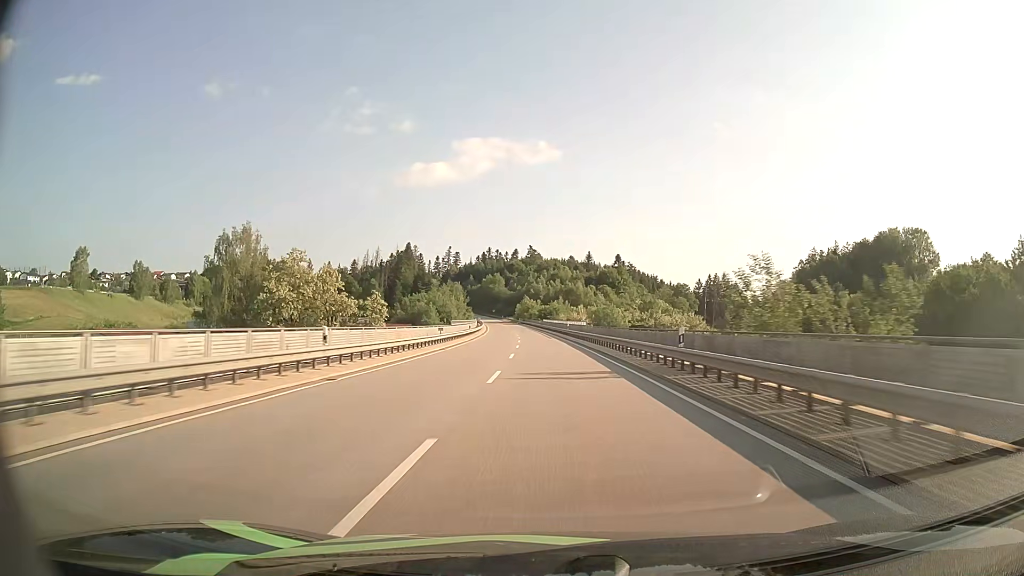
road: primary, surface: asphalt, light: Day
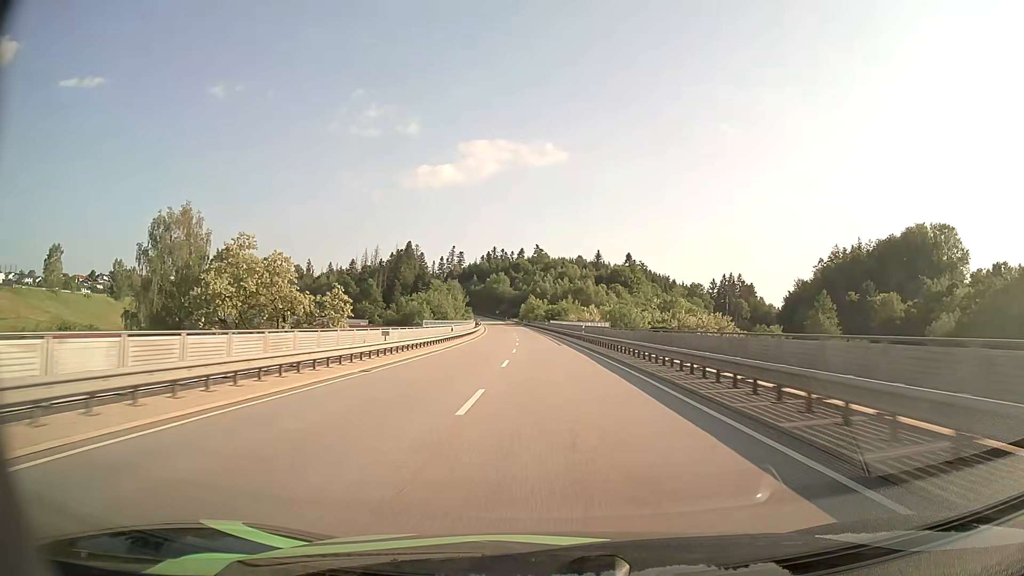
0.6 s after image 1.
(-0.1, +17.3) m; -1°
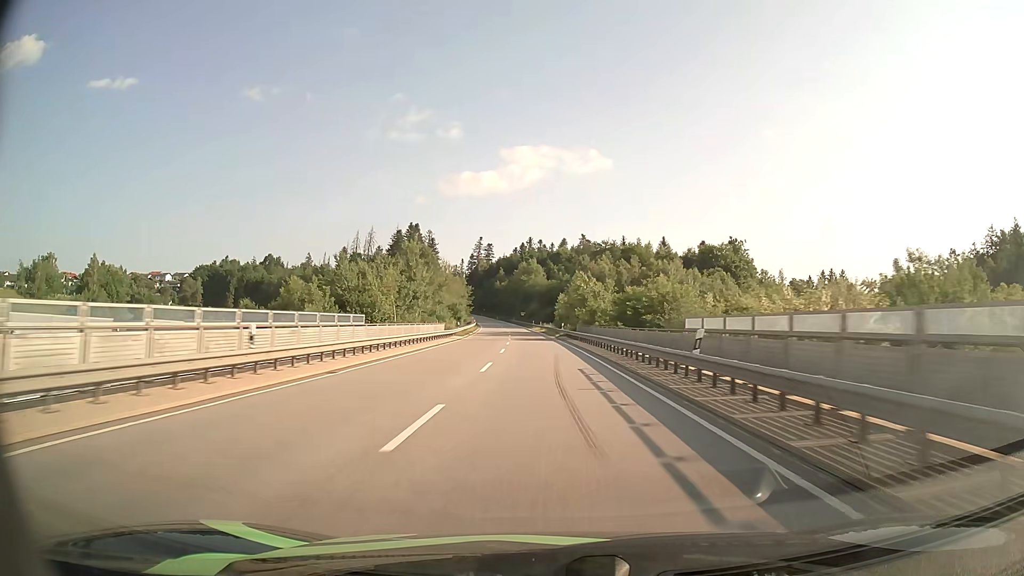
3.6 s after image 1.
(-2.5, +86.6) m; -4°
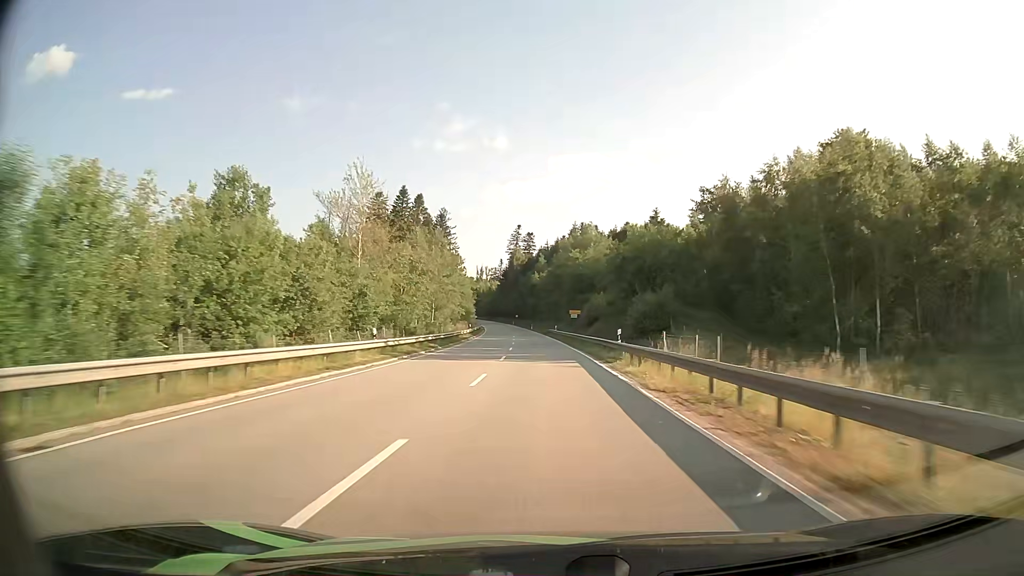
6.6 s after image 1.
(-3.4, +86.5) m; -4°
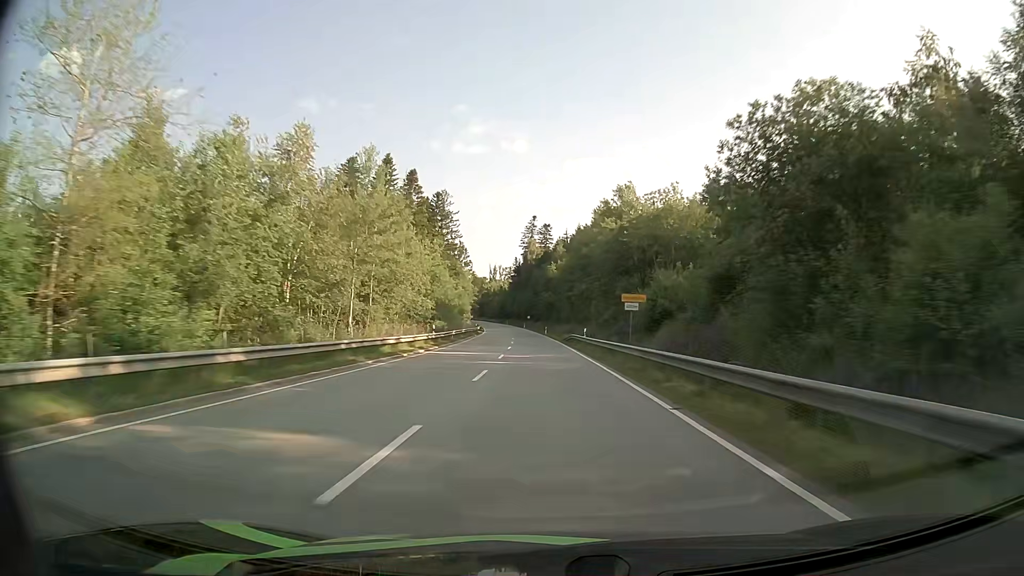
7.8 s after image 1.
(-0.5, +34.6) m; -1°
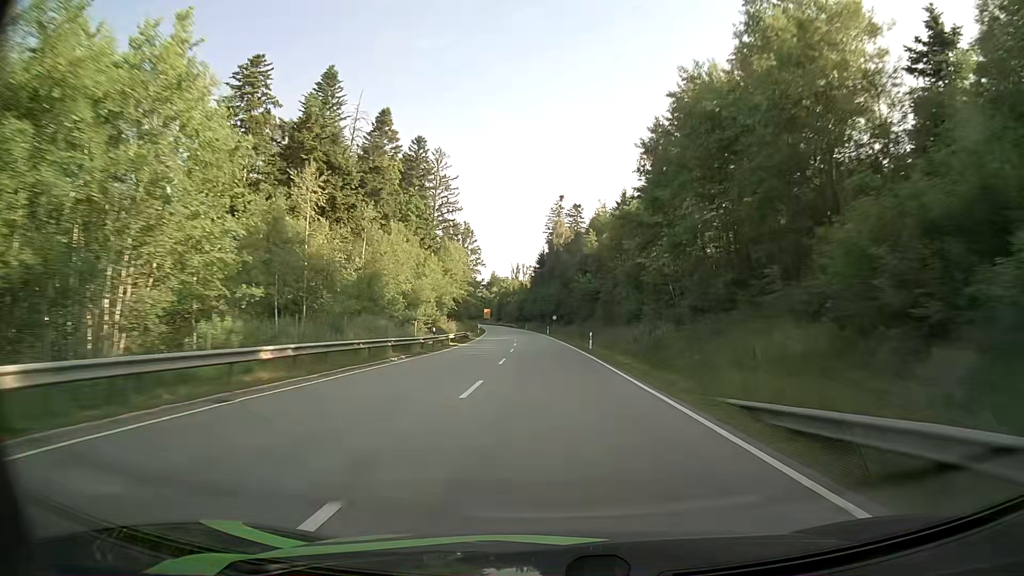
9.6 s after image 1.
(-1.3, +51.9) m; -3°
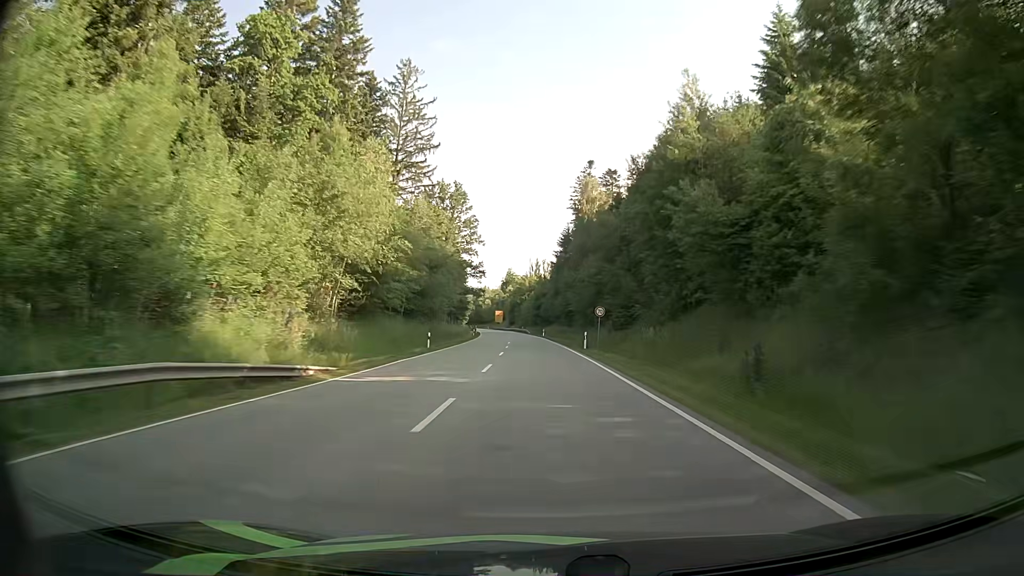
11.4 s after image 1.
(-0.5, +51.9) m; -2°
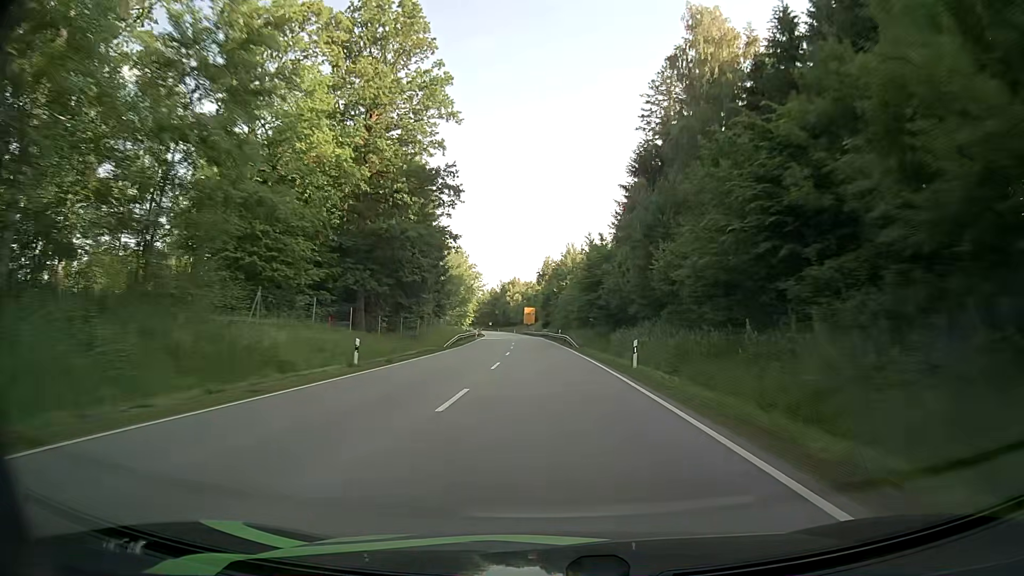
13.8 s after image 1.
(-2.0, +69.3) m; -3°
(0, +10) (0, +20) (0, +30) (-1, +40) (-1, +50) (-1, +60) (-2, +70) (-2, +80) (-3, +90) (-4, +100) m
